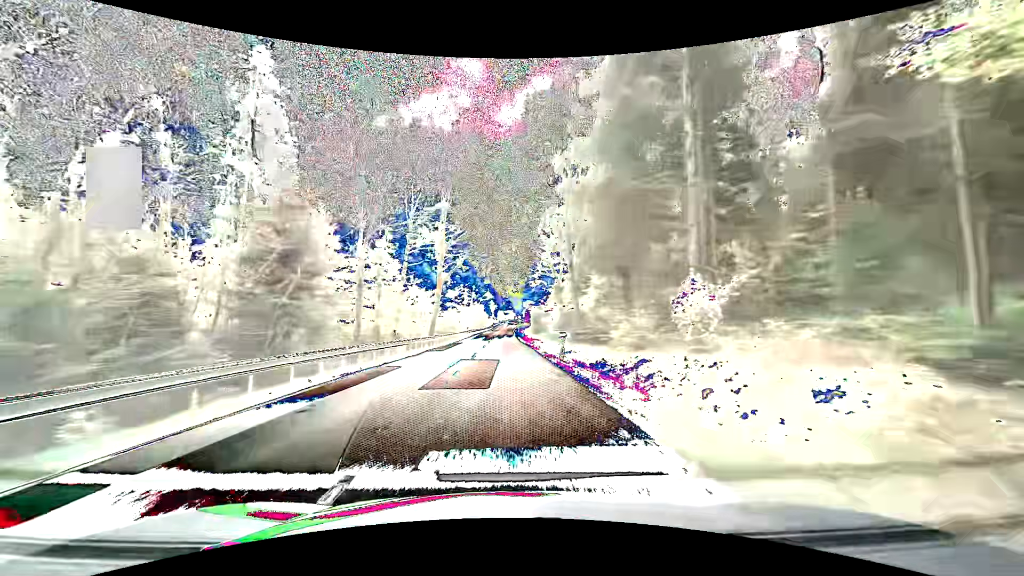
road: secondary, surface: asphalt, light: Day
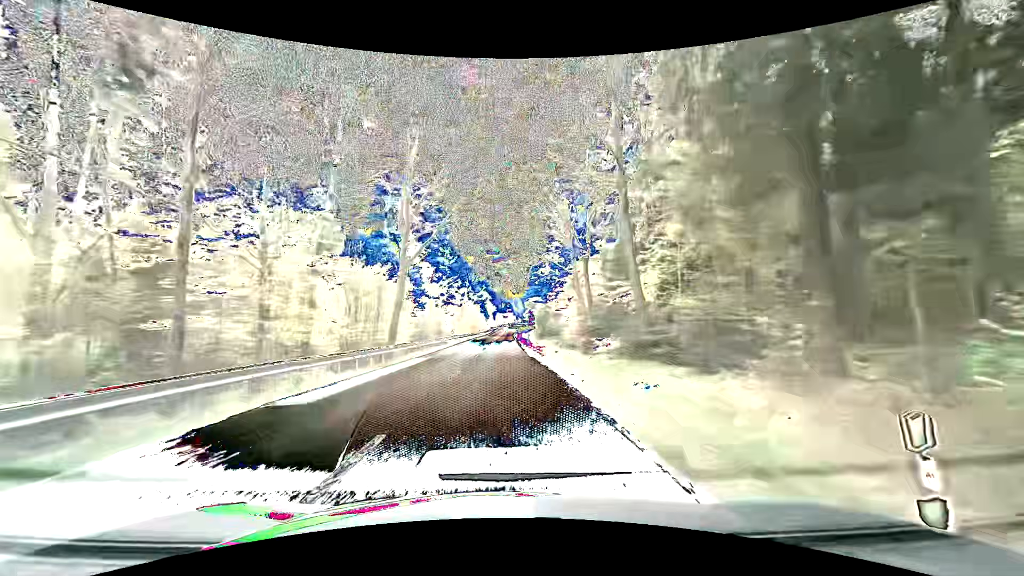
(+0.1, +19.9) m; 0°
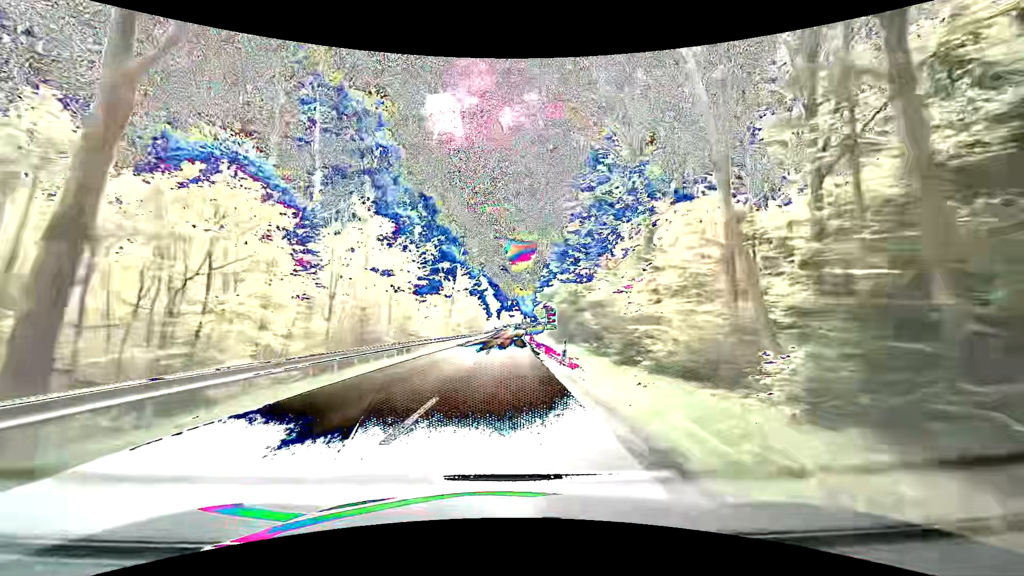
(-0.3, +29.5) m; -1°
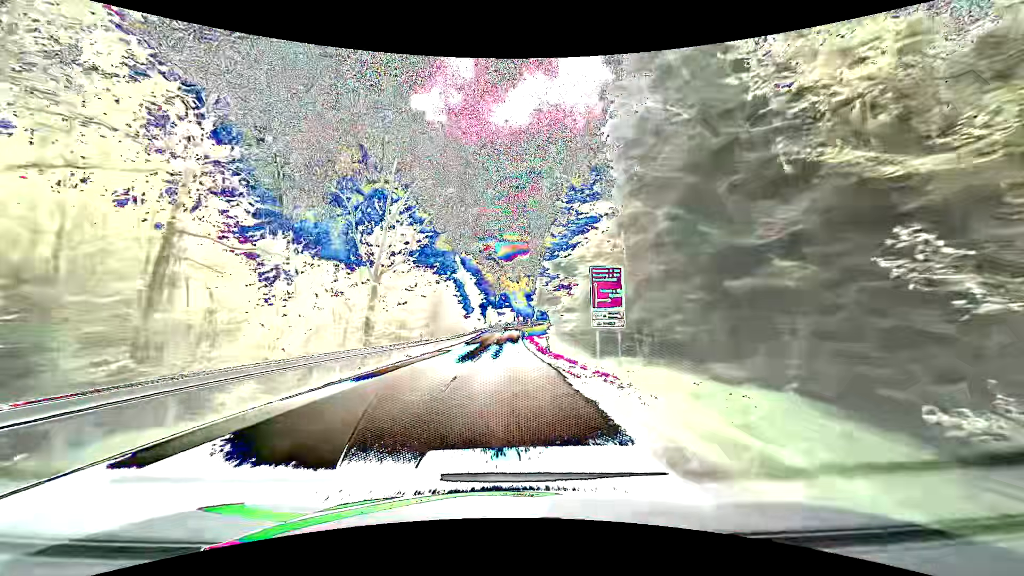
(+0.6, +39.6) m; +1°
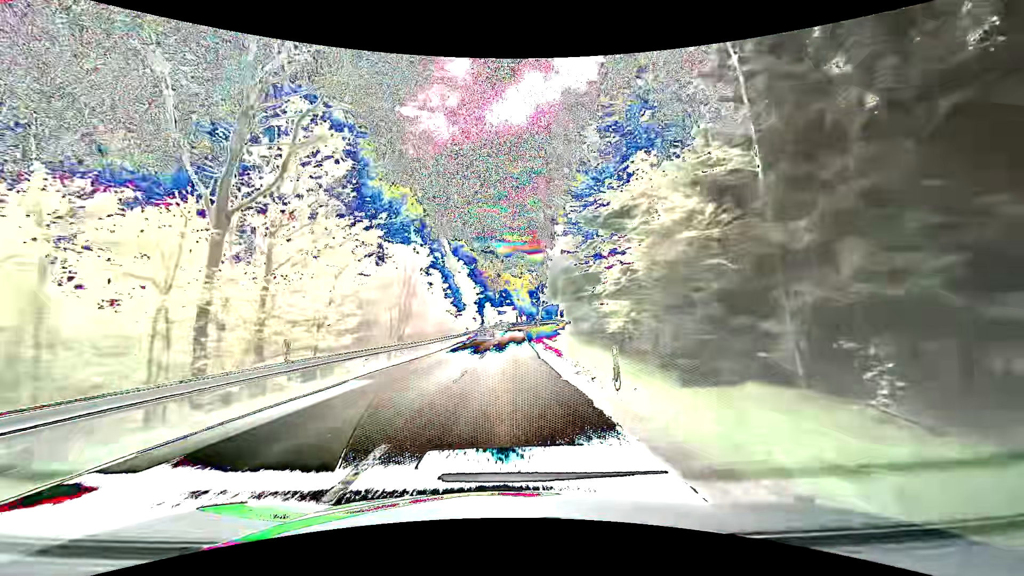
(+0.1, +19.9) m; -1°
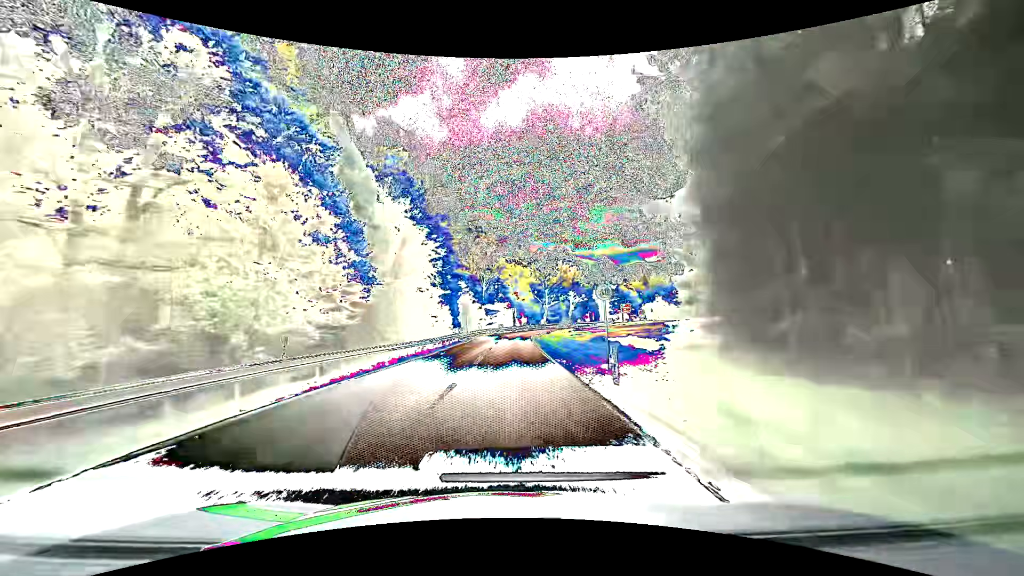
(+0.9, +48.7) m; +1°
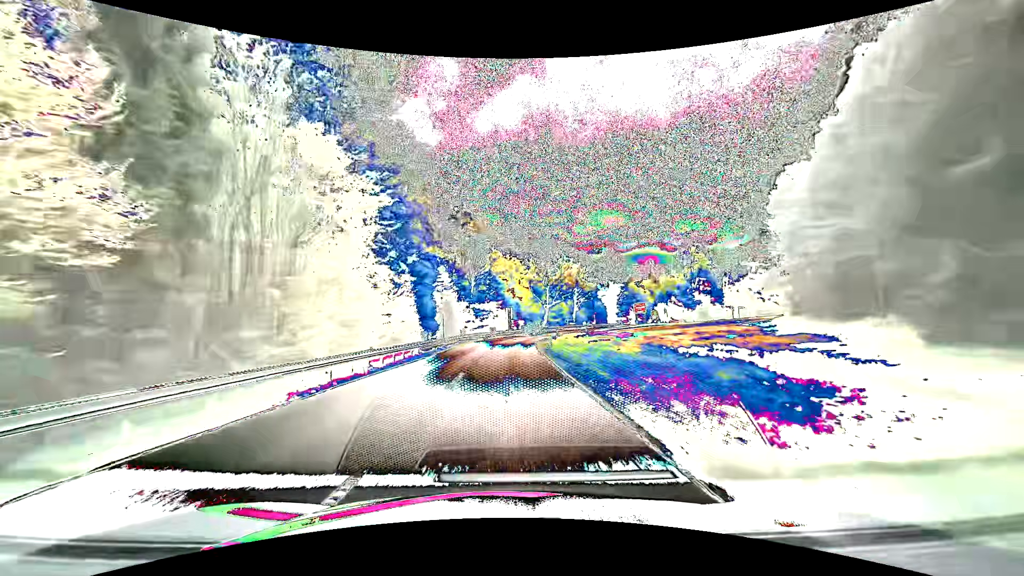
(+0.2, +18.7) m; +1°
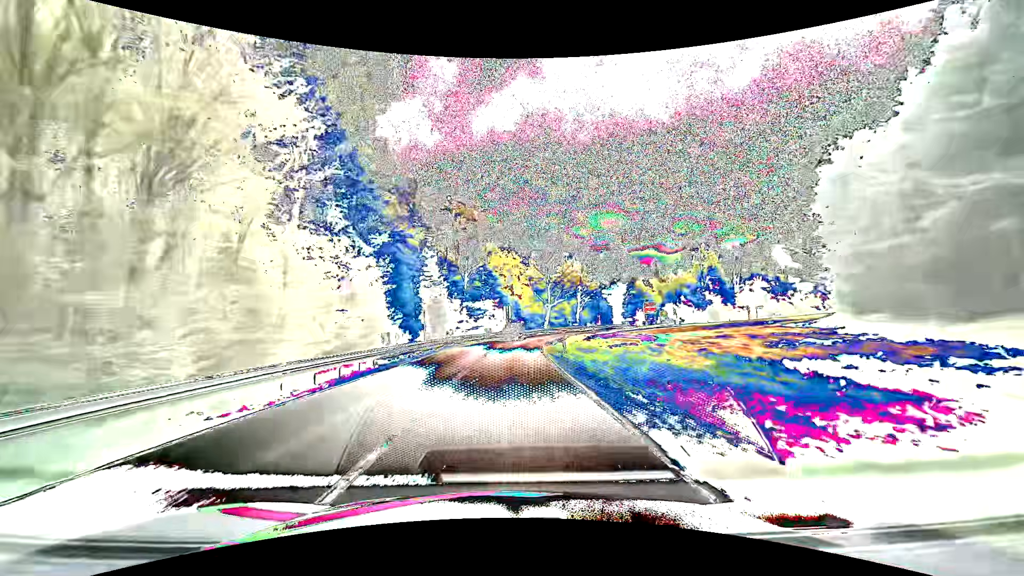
(0.0, +9.3) m; 0°
(0, +10) (0, +20) (0, +30) (0, +40) (+1, +50) (+3, +60) (+6, +69) (+9, +79) (+13, +88) (+18, +97) m
